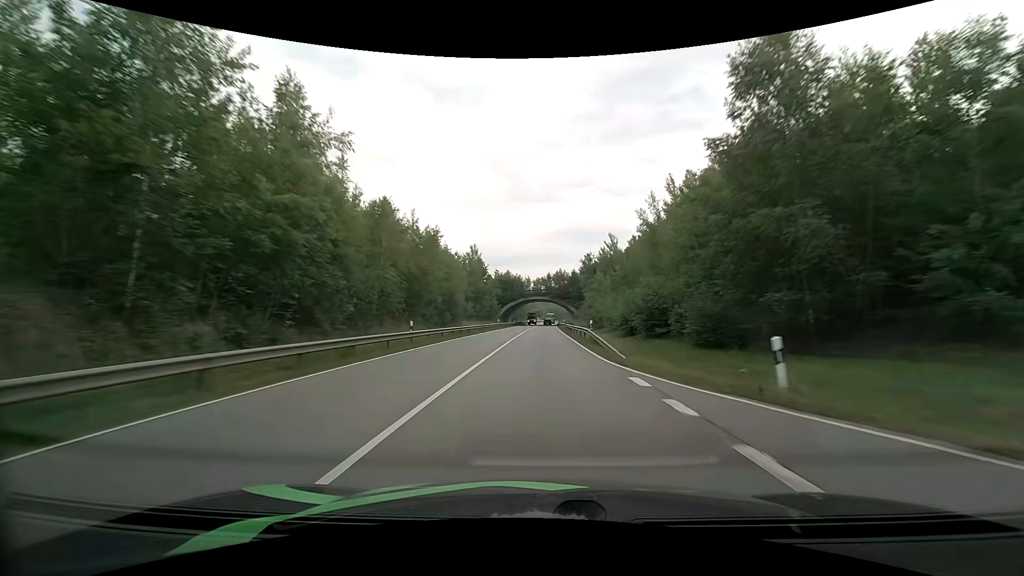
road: primary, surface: asphalt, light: Day
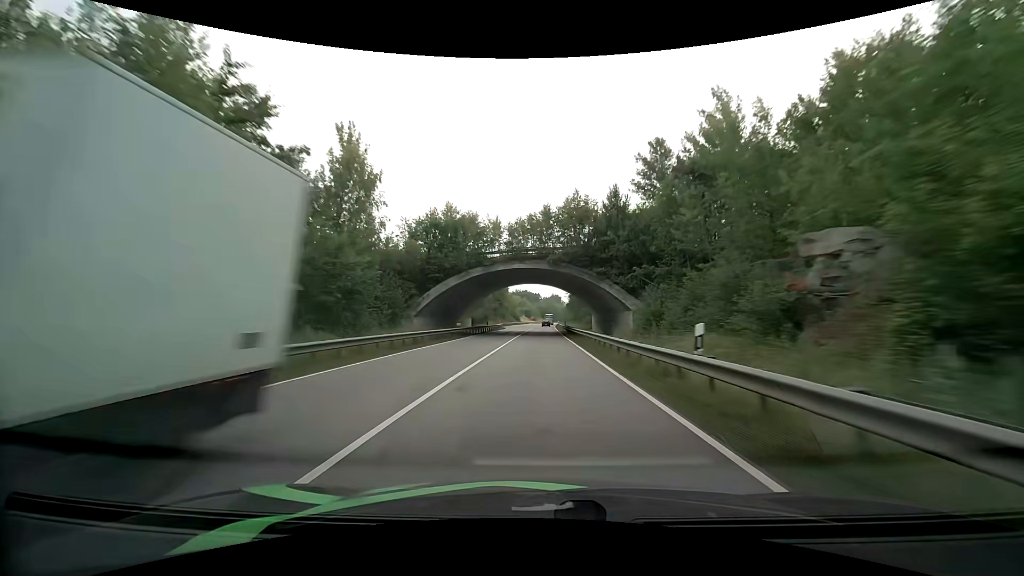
(+0.6, +64.8) m; +1°
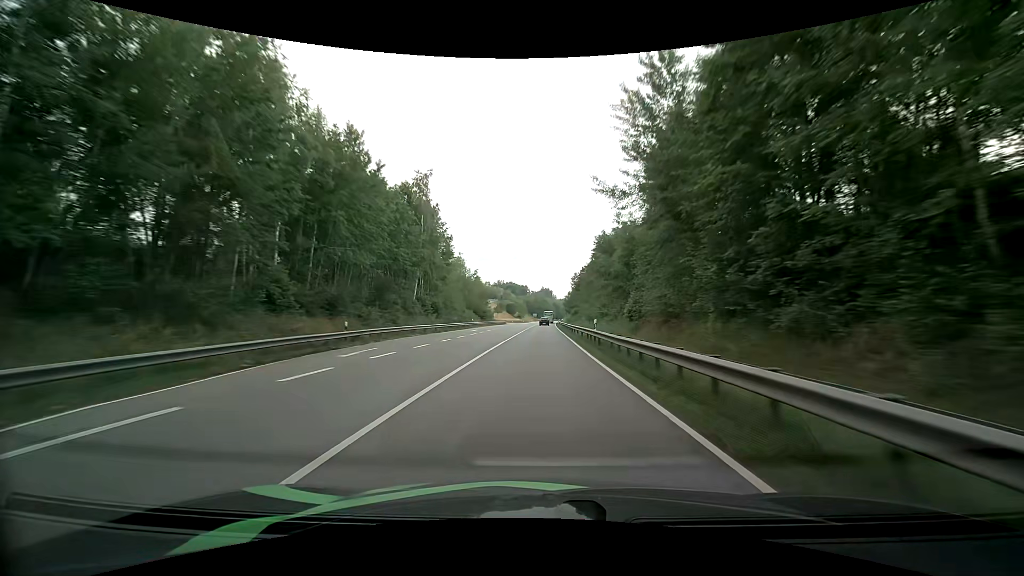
(+0.4, +85.3) m; +2°
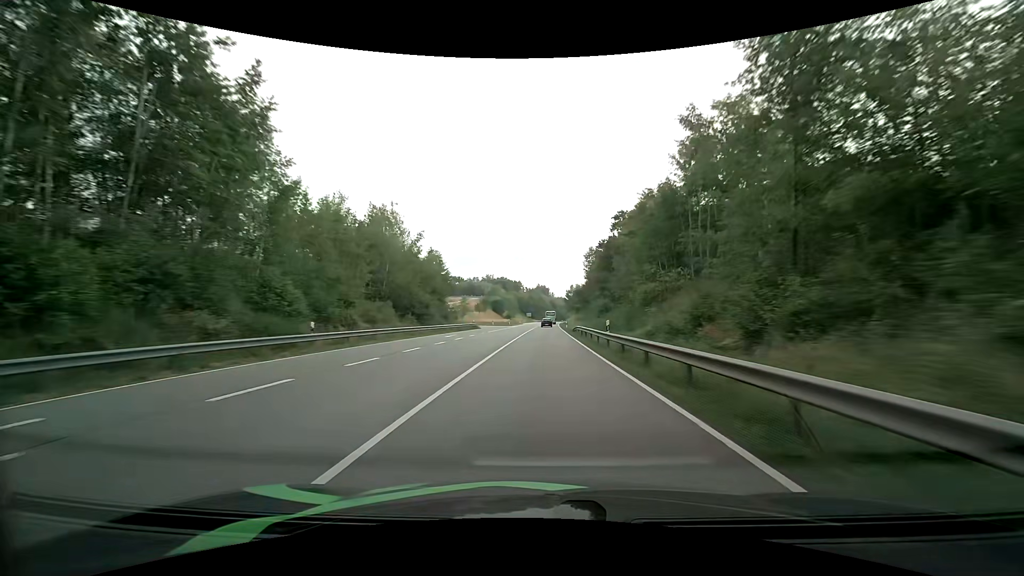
(-0.1, +50.5) m; 0°
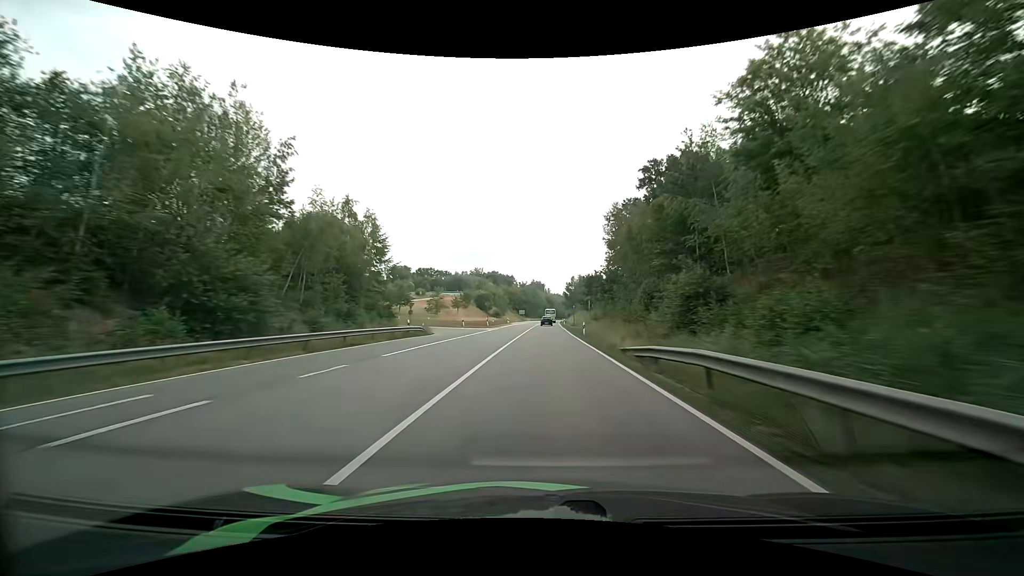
(+0.1, +32.8) m; +1°
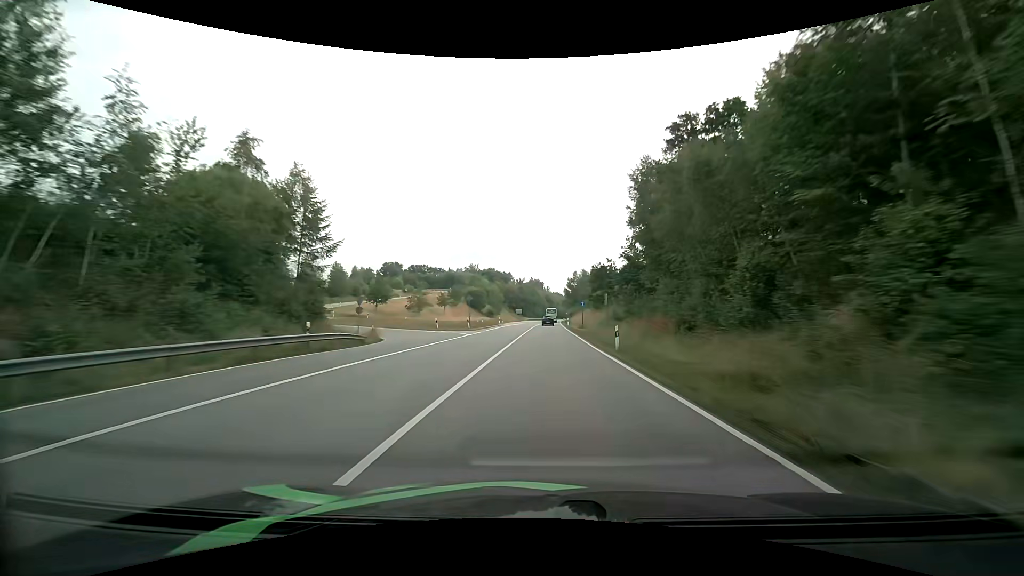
(0.0, +15.9) m; 0°
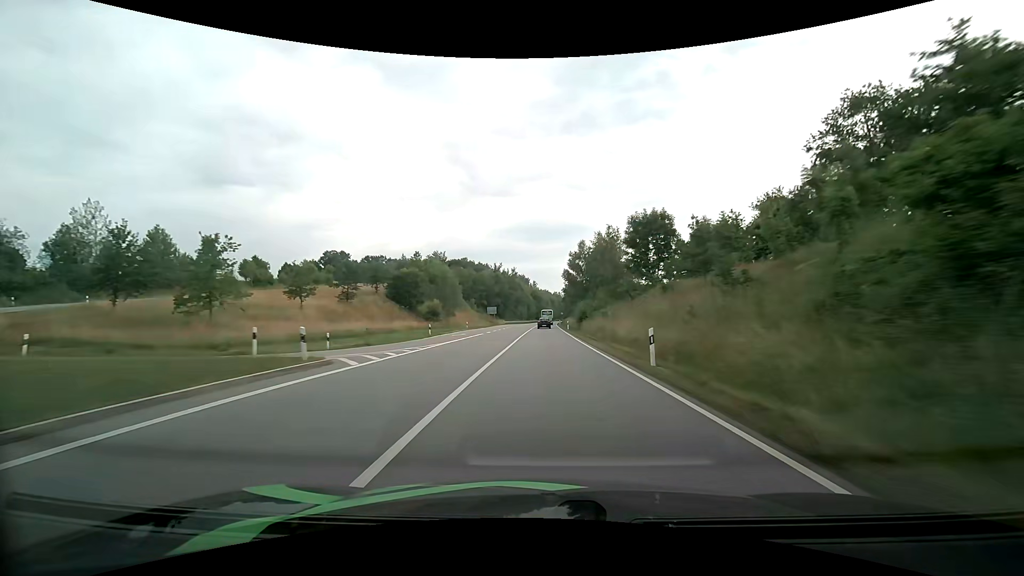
(+0.5, +60.5) m; +1°
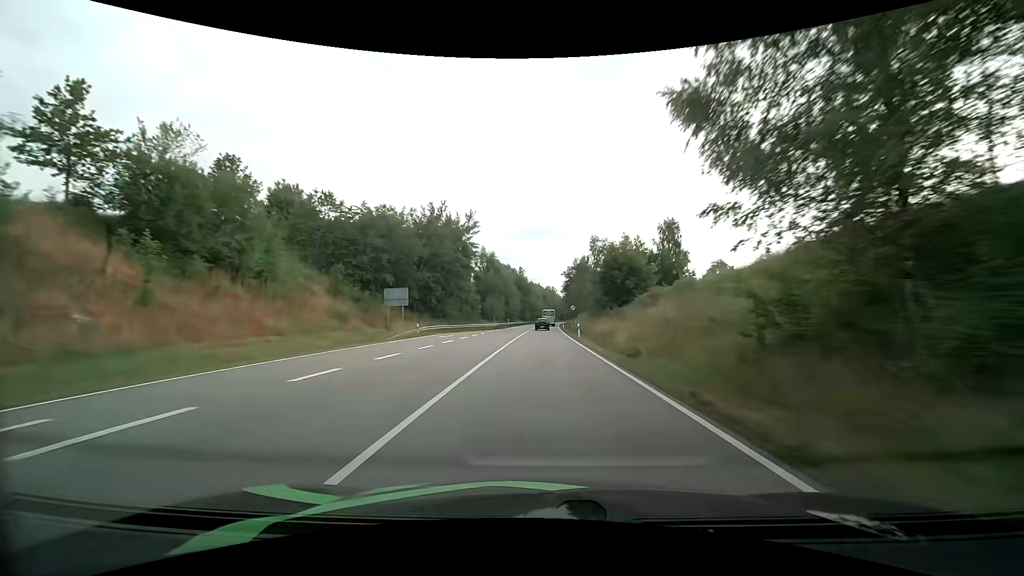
(+0.8, +74.8) m; +1°
(0, +10) (0, +20) (0, +30) (0, +40) (0, +50) (+1, +60) (+1, +70) (+1, +80) (+2, +90) (+2, +100) m
